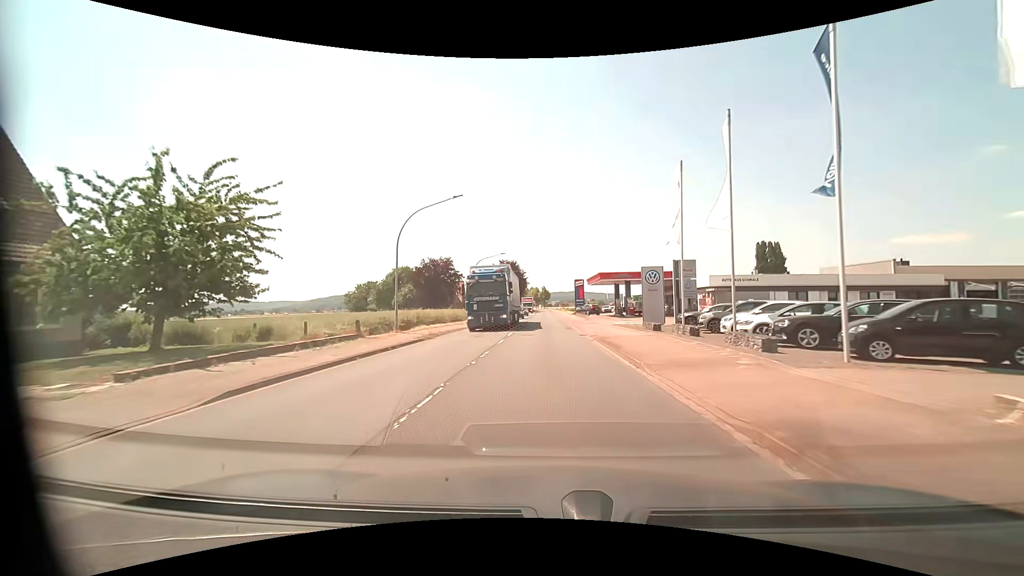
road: primary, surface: asphalt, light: Day
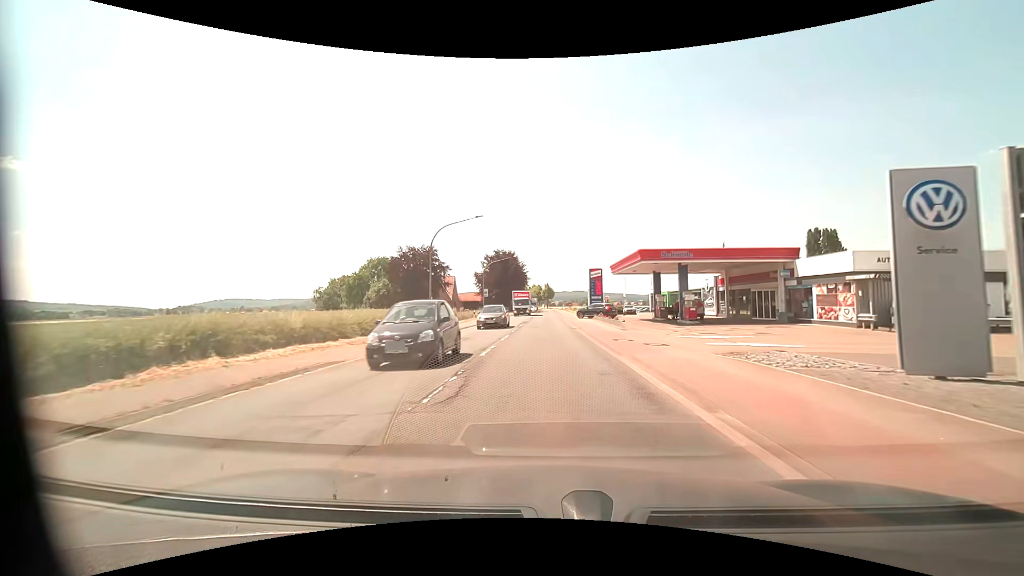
(0.0, +23.0) m; 0°
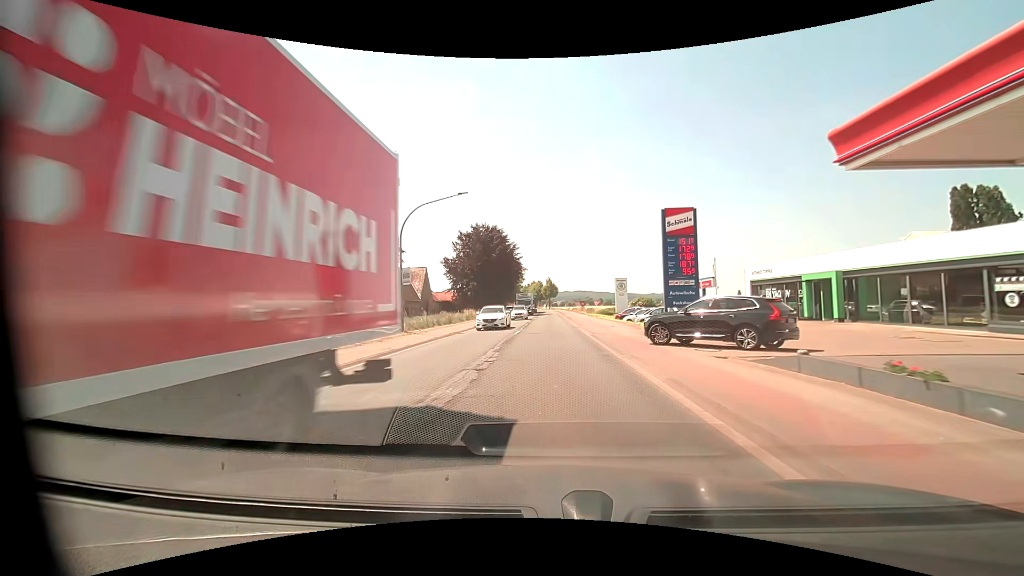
(-0.1, +37.7) m; 0°
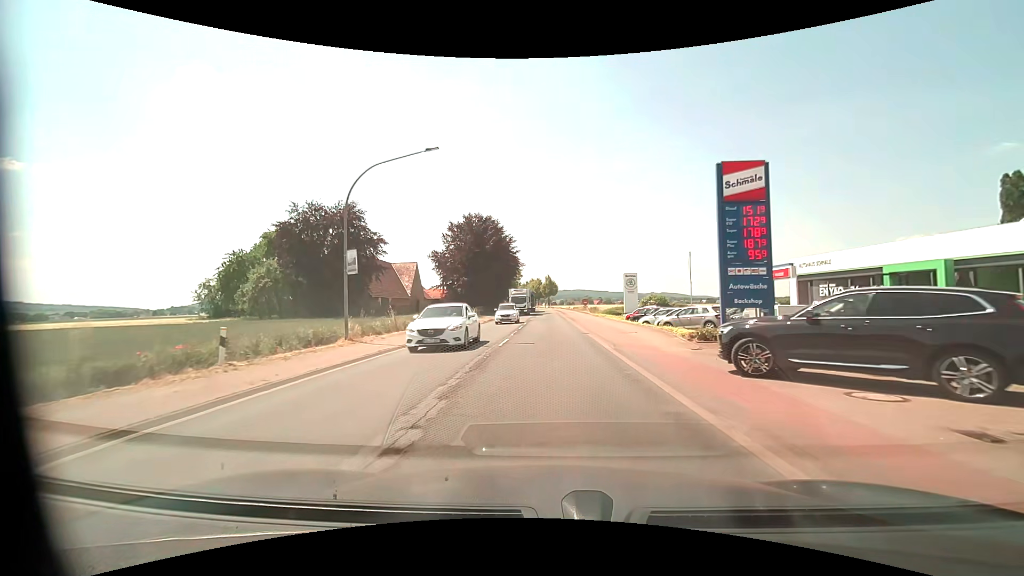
(-0.1, +7.6) m; 0°
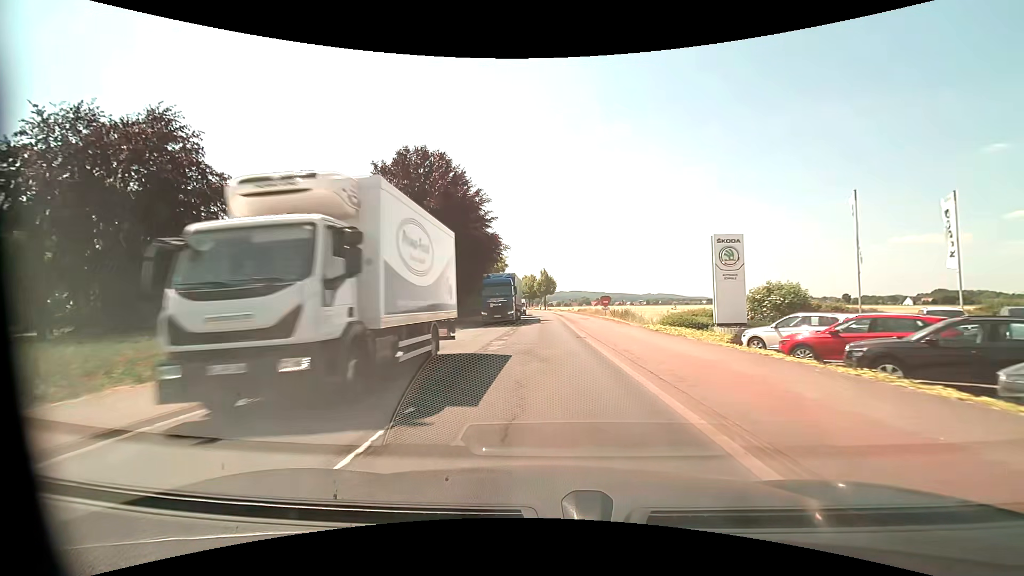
(+0.1, +31.2) m; 0°
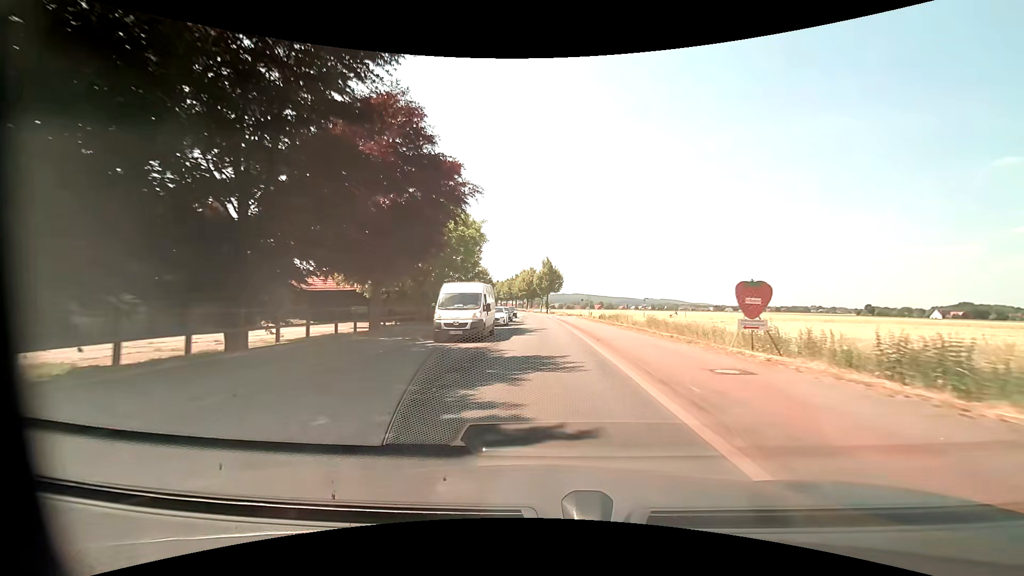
(-0.2, +32.9) m; -1°
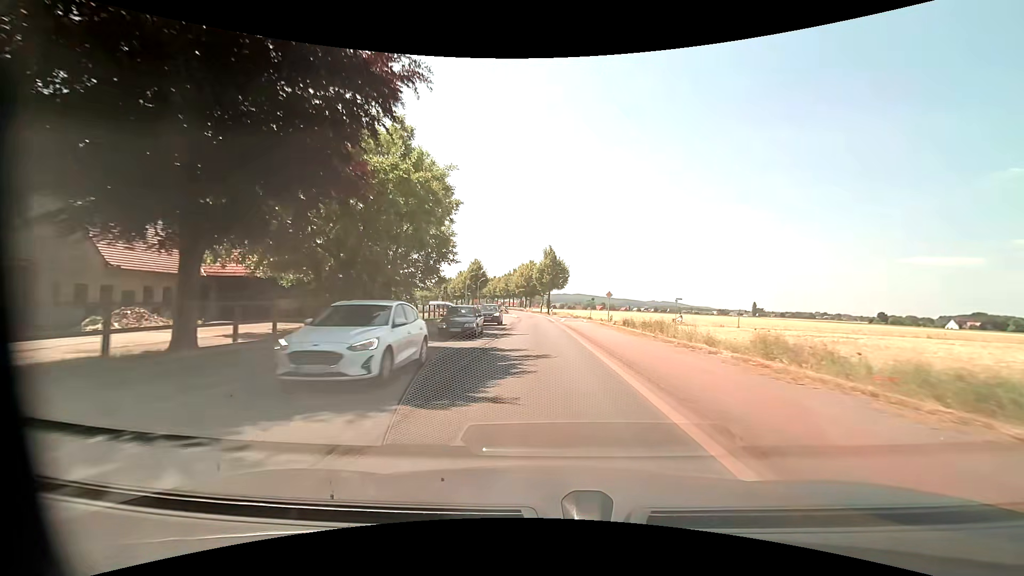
(+0.2, +16.9) m; +1°
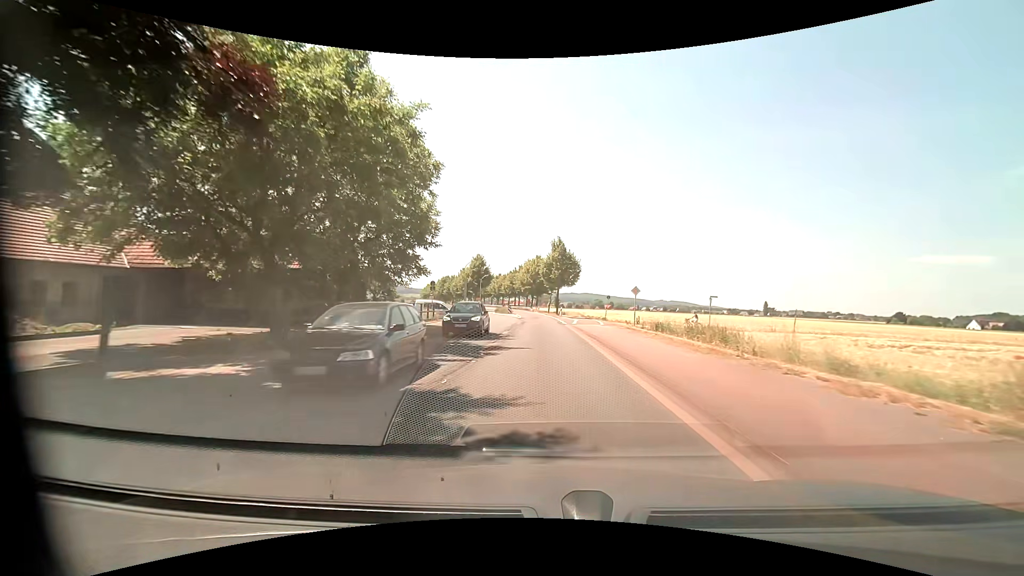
(-0.1, +8.6) m; -1°
(0, +10) (0, +20) (0, +30) (0, +40) (-1, +50) (-1, +60) (-2, +70) (-3, +80) (-4, +90) (-6, +100) m
